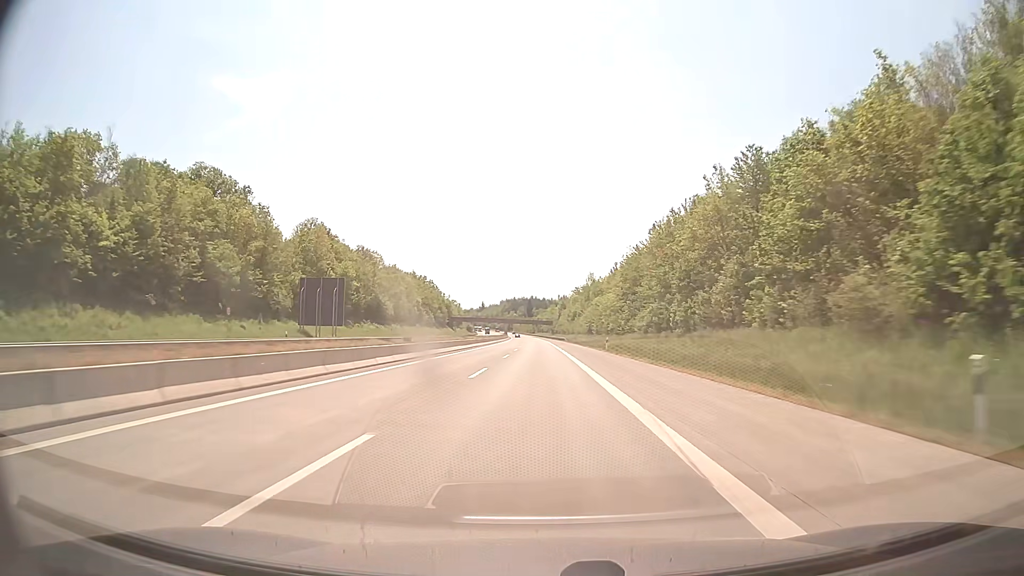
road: motorway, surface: concrete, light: Day
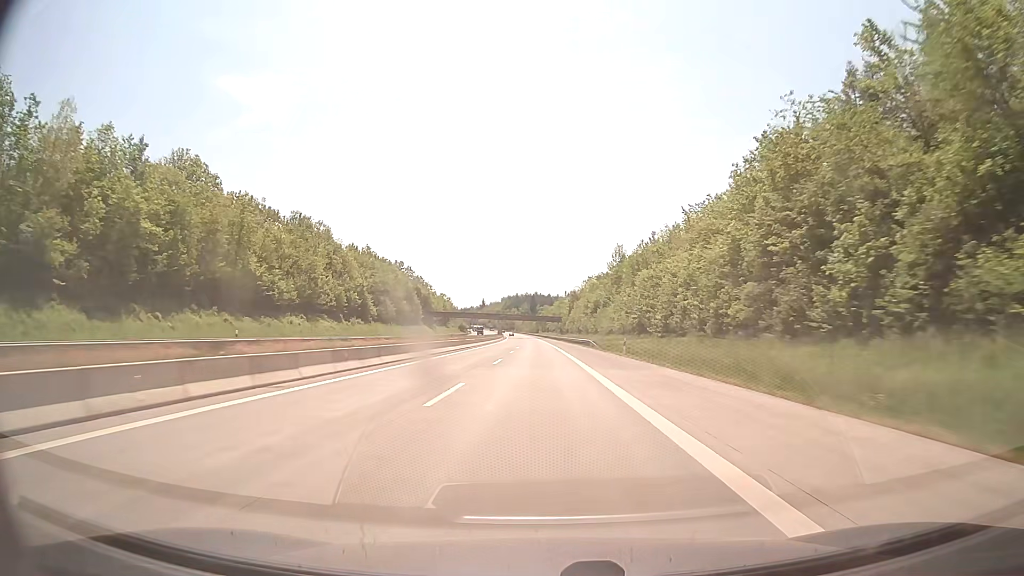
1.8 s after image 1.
(-0.2, +62.5) m; 0°
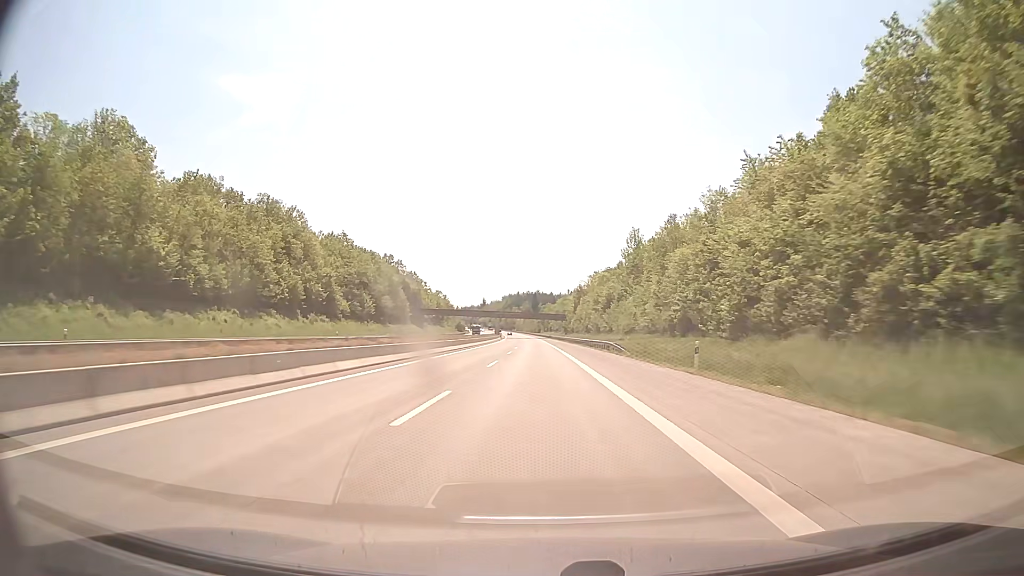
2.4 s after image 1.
(-0.1, +20.8) m; 0°
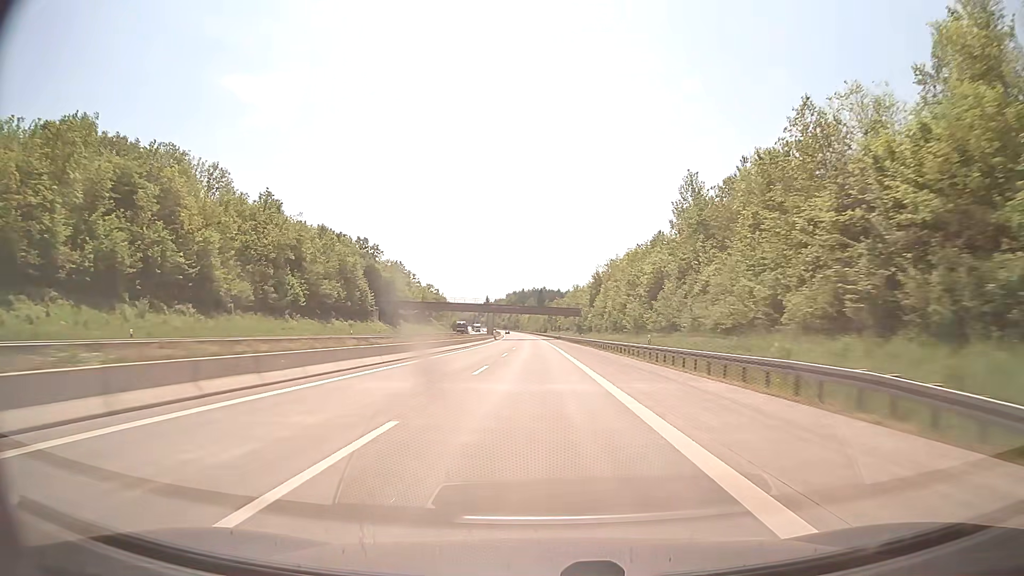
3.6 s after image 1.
(-0.2, +41.7) m; 0°
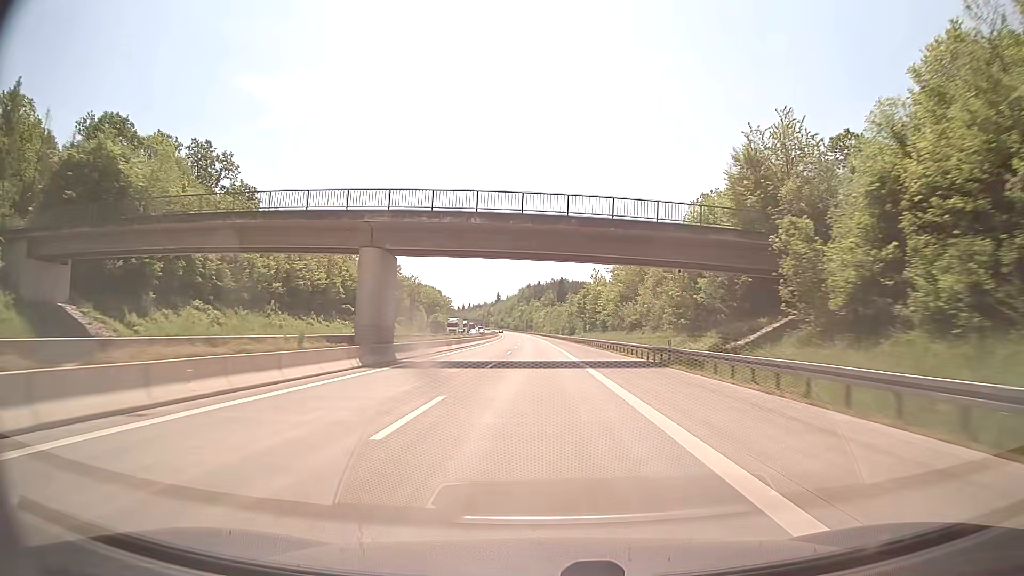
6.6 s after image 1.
(-1.8, +104.1) m; -2°
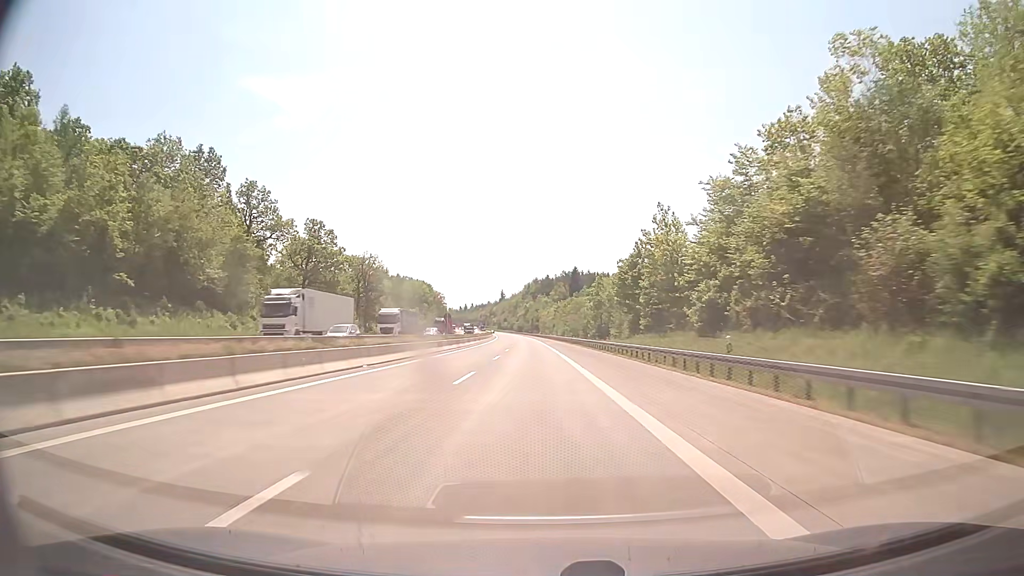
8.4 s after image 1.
(-0.6, +62.3) m; -1°
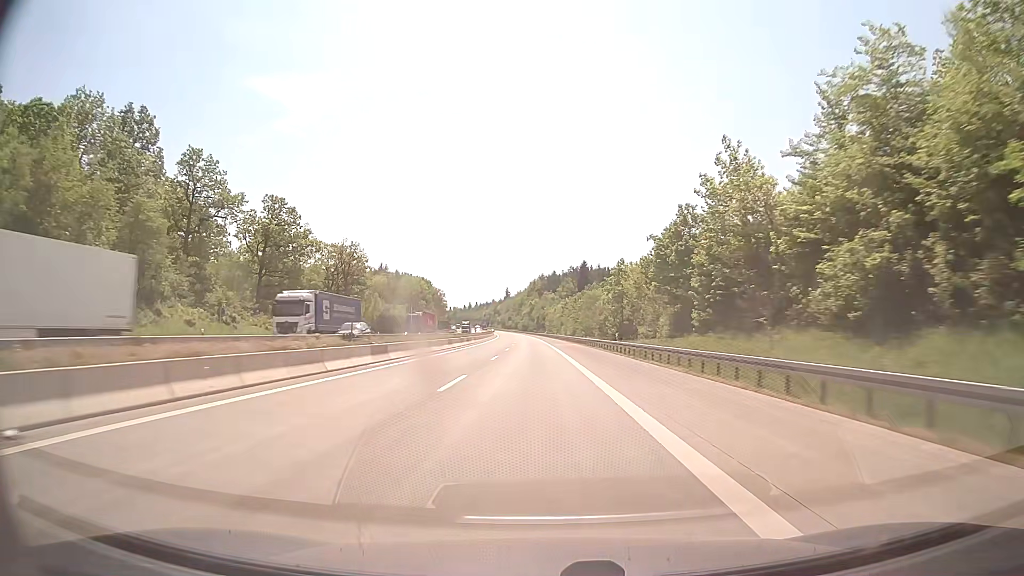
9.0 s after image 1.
(0.0, +20.8) m; 0°
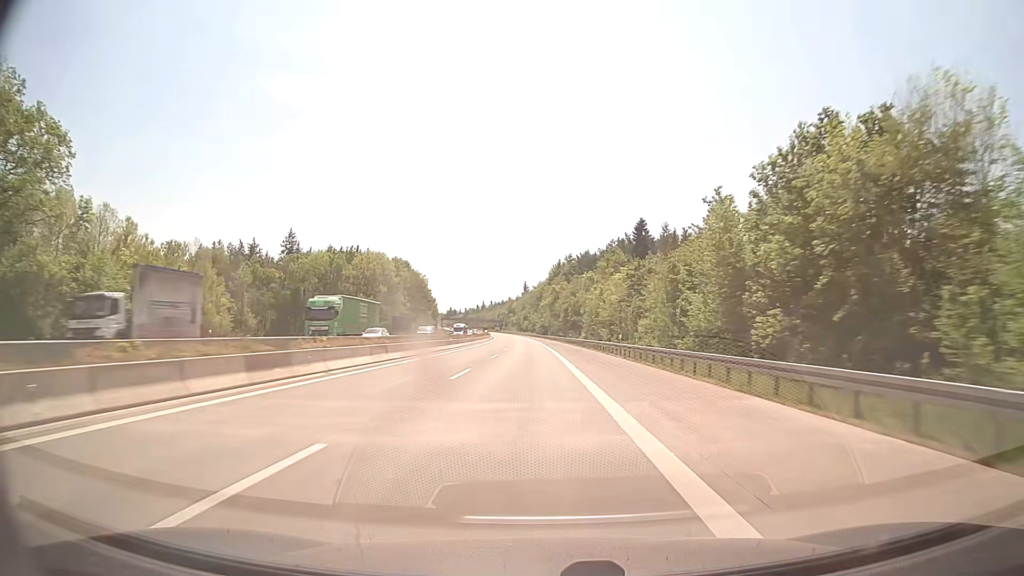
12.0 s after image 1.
(-1.7, +103.8) m; -2°
(0, +10) (0, +20) (0, +30) (0, +40) (-1, +50) (-1, +60) (-1, +70) (-1, +80) (-2, +90) (-2, +100) m
